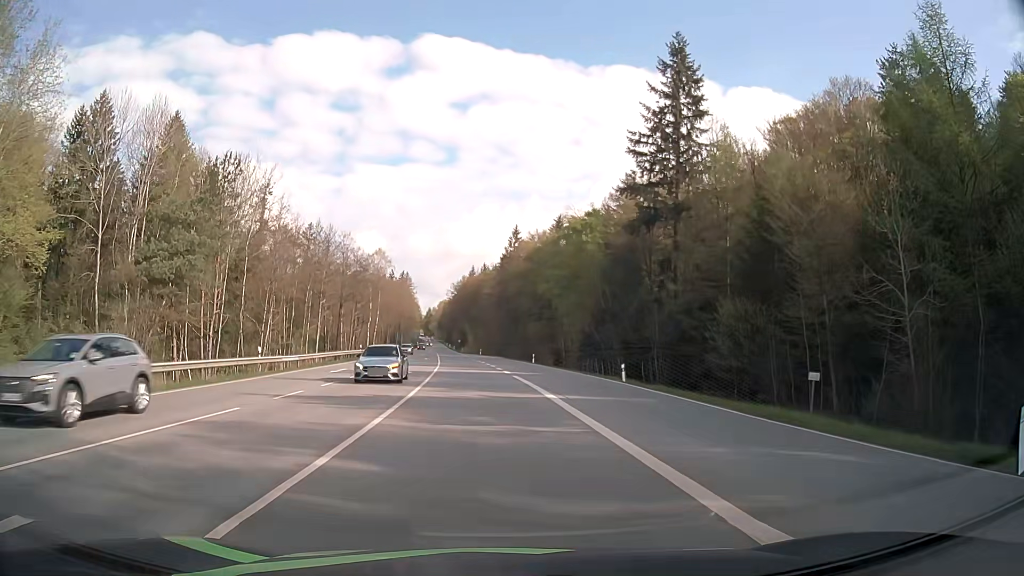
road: secondary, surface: asphalt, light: Day
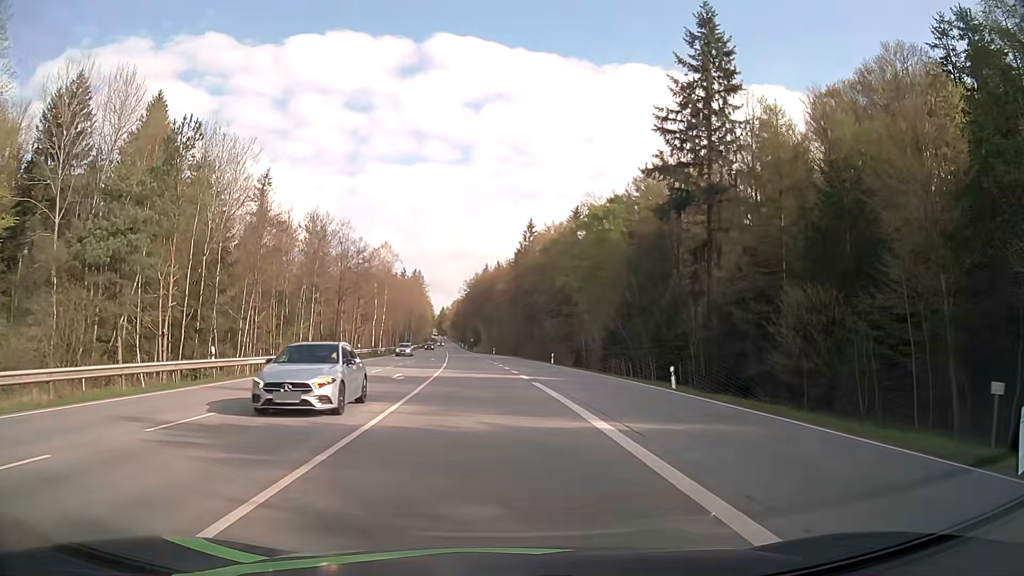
(-0.1, +7.7) m; -1°
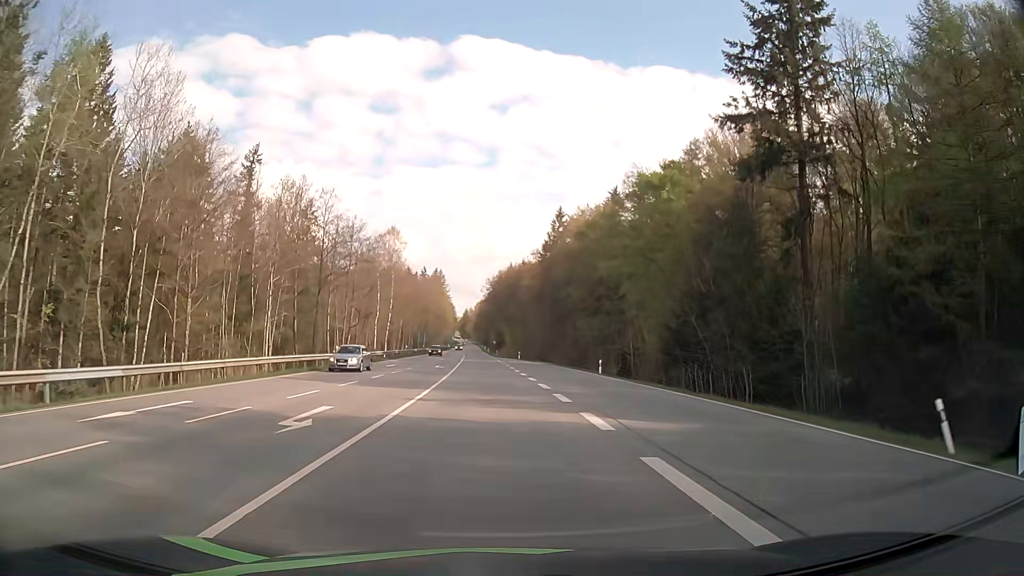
(-0.4, +17.1) m; -2°
